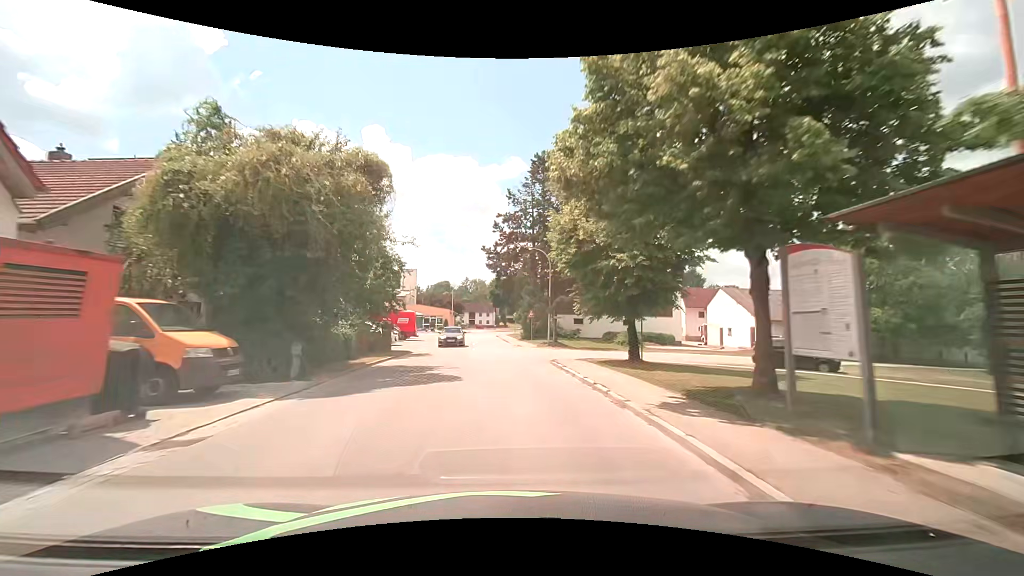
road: tertiary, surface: asphalt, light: Day
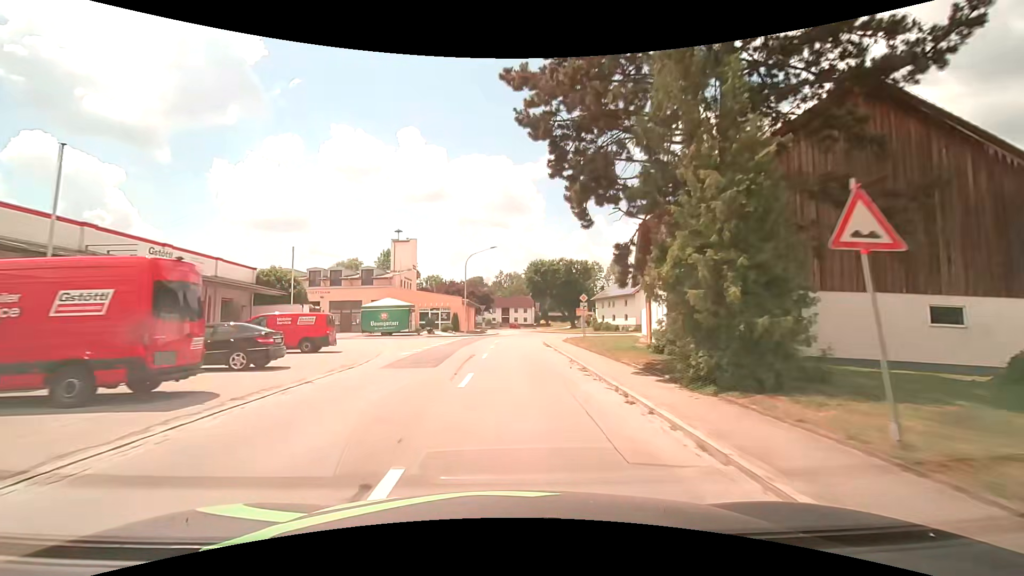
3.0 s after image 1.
(-1.3, +37.5) m; -4°
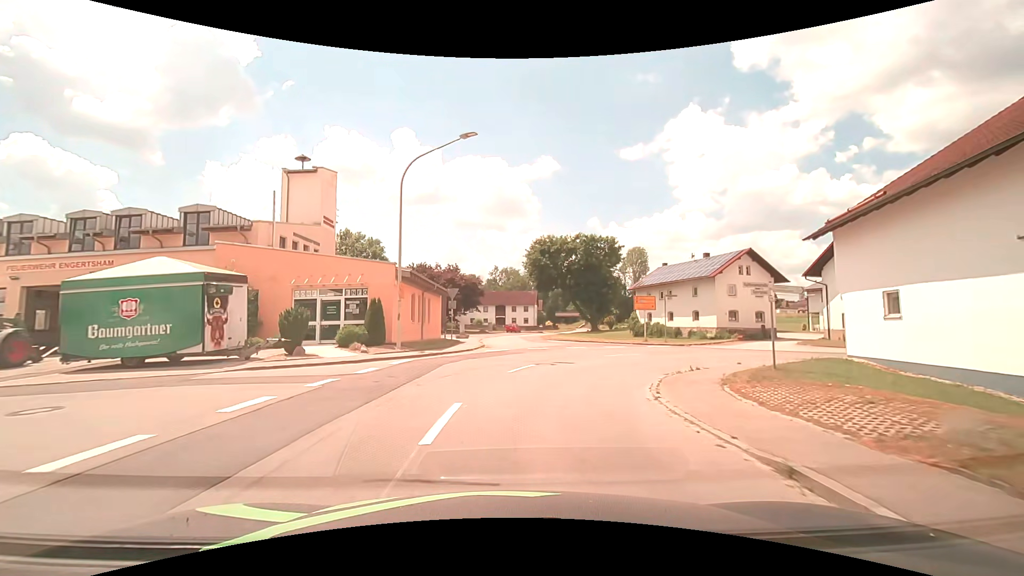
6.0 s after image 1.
(-0.2, +31.9) m; 0°
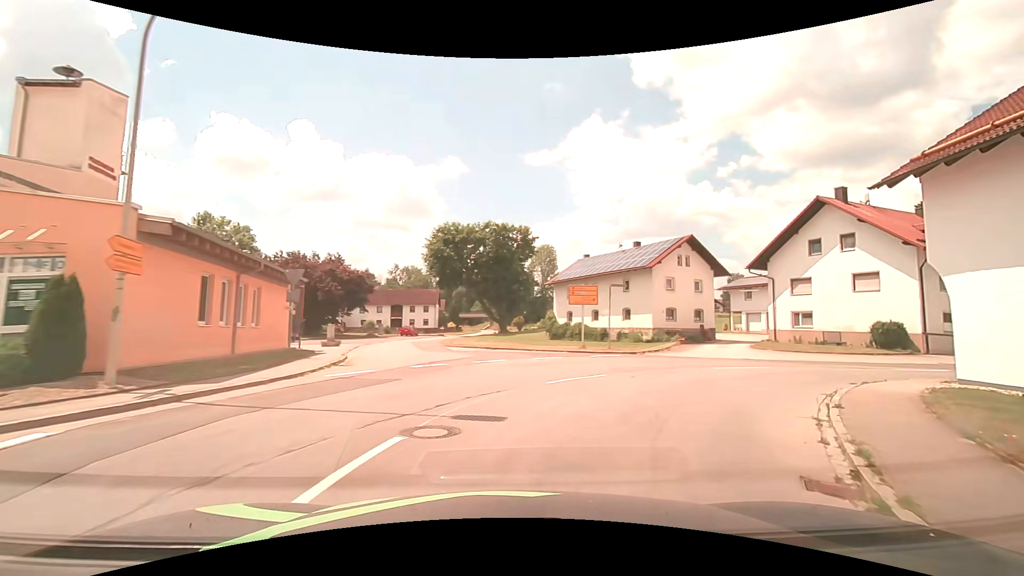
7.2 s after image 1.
(+0.6, +10.7) m; +10°
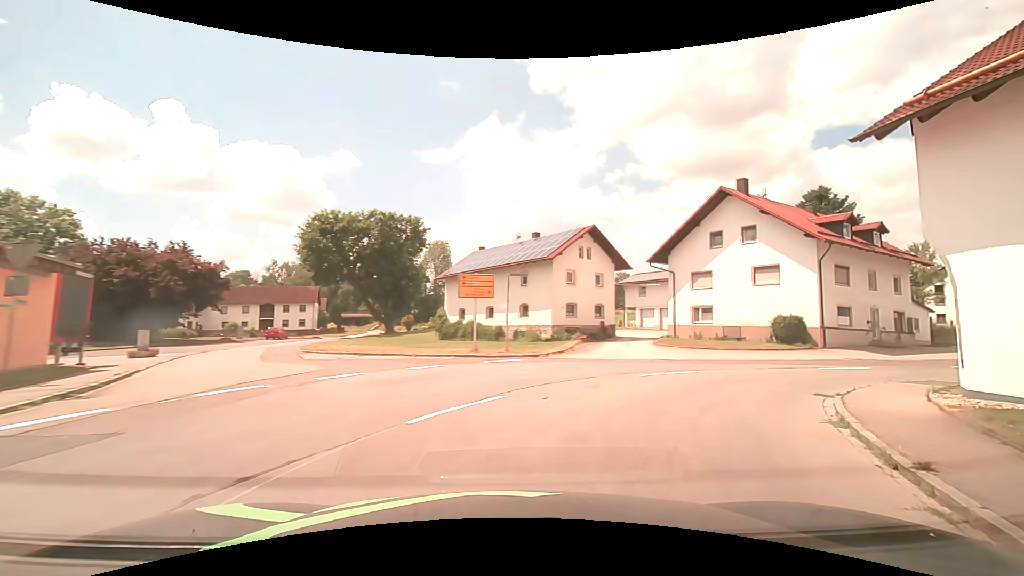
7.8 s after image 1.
(+0.5, +4.9) m; +13°
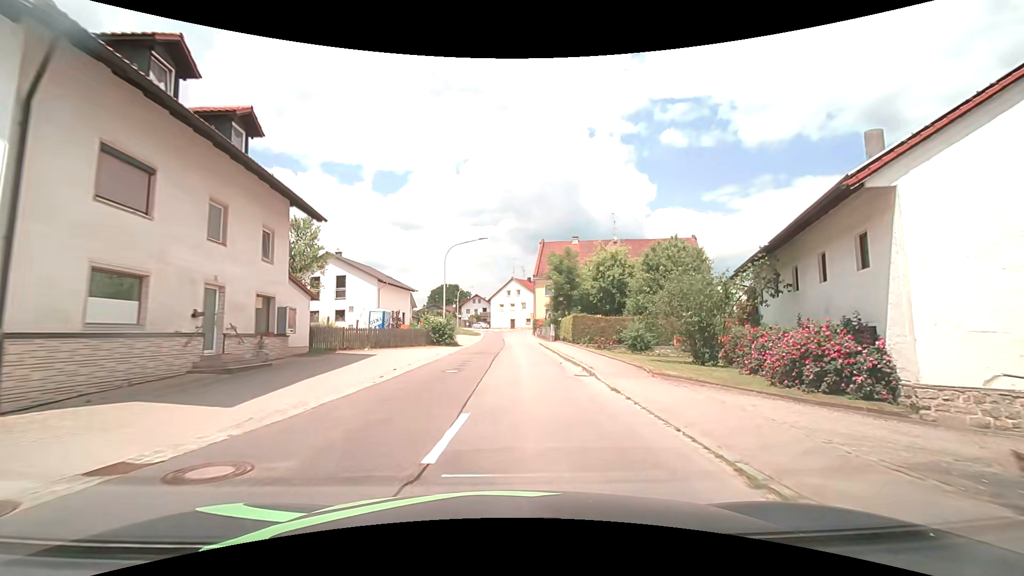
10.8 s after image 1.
(+13.7, +19.9) m; +63°
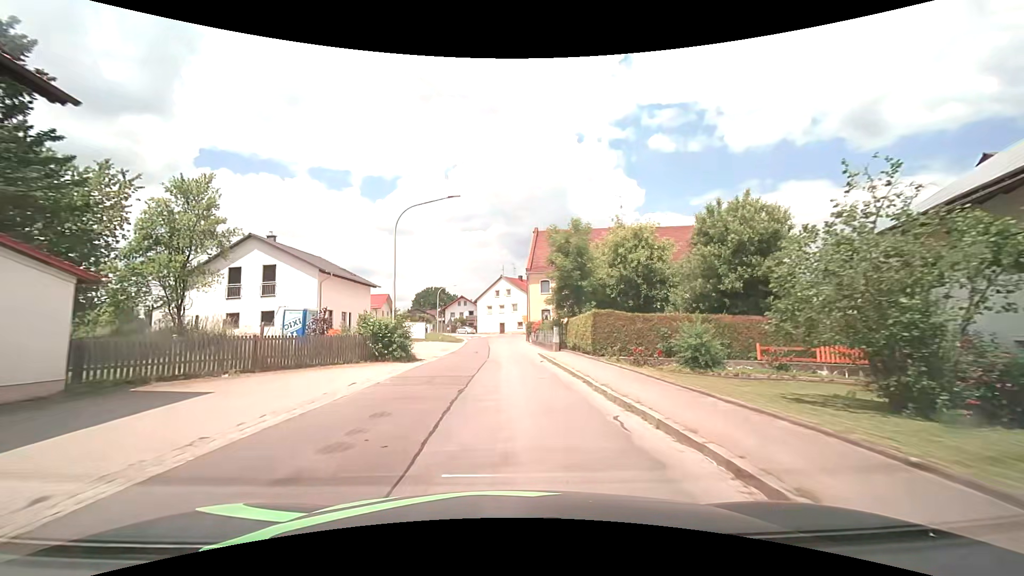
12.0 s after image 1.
(+0.3, +12.3) m; +2°
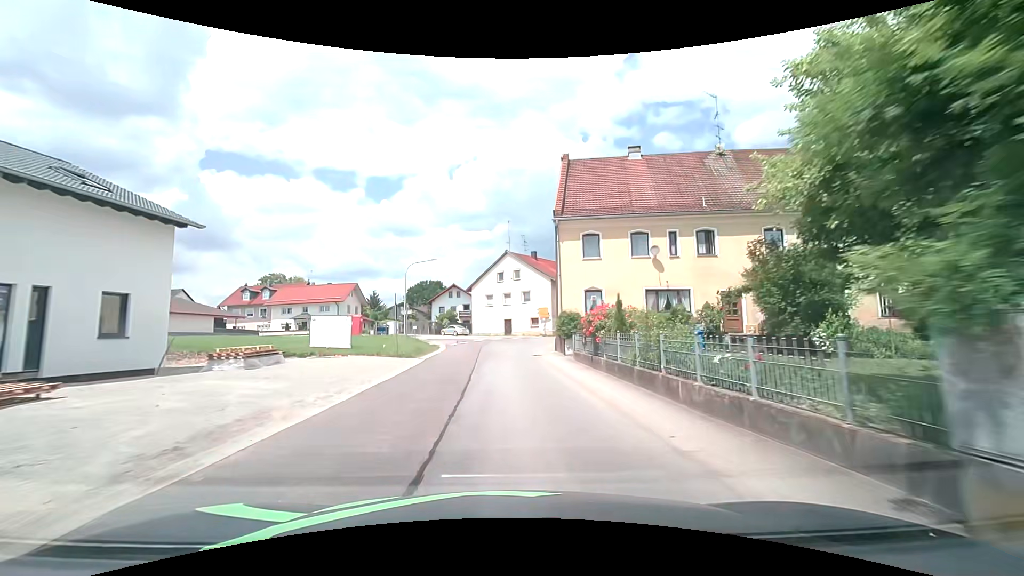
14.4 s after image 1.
(-0.4, +27.8) m; -1°
(0, +10) (0, +20) (0, +30) (+2, +40) (+5, +49) (+11, +57) (+18, +64) (+26, +71) (+33, +78) (+40, +85) m
